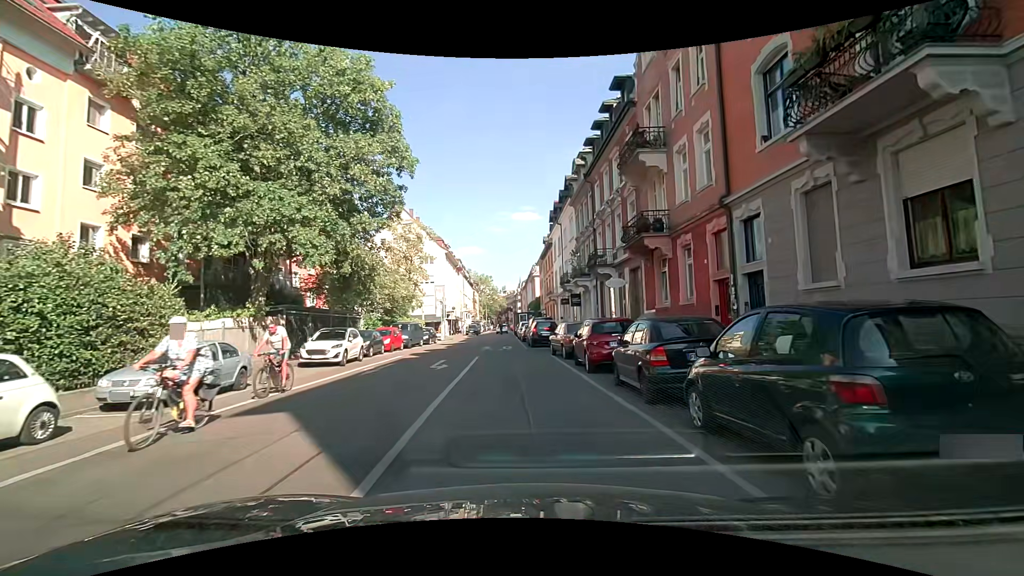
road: residential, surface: asphalt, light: Day
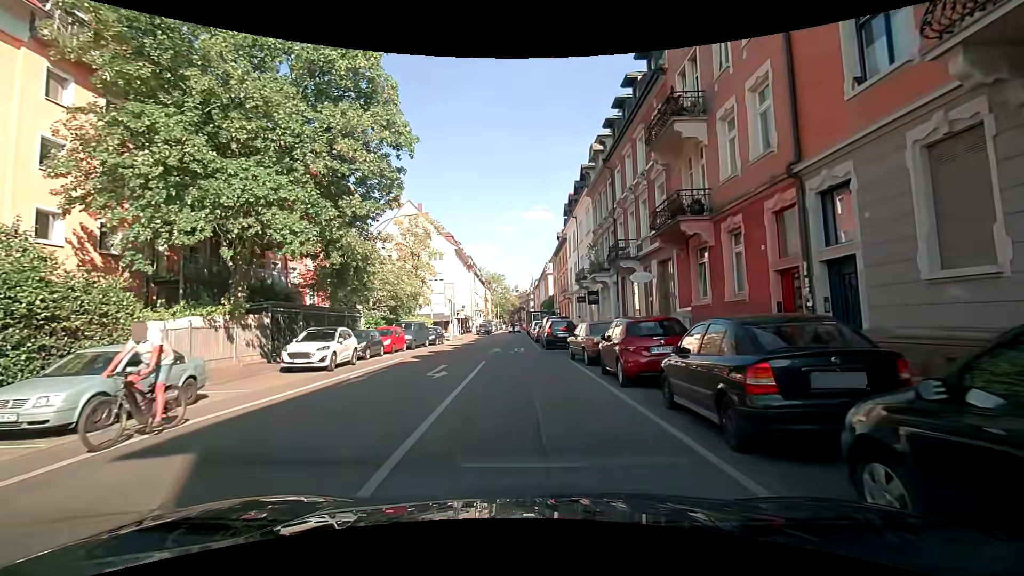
(0.0, +3.0) m; -1°
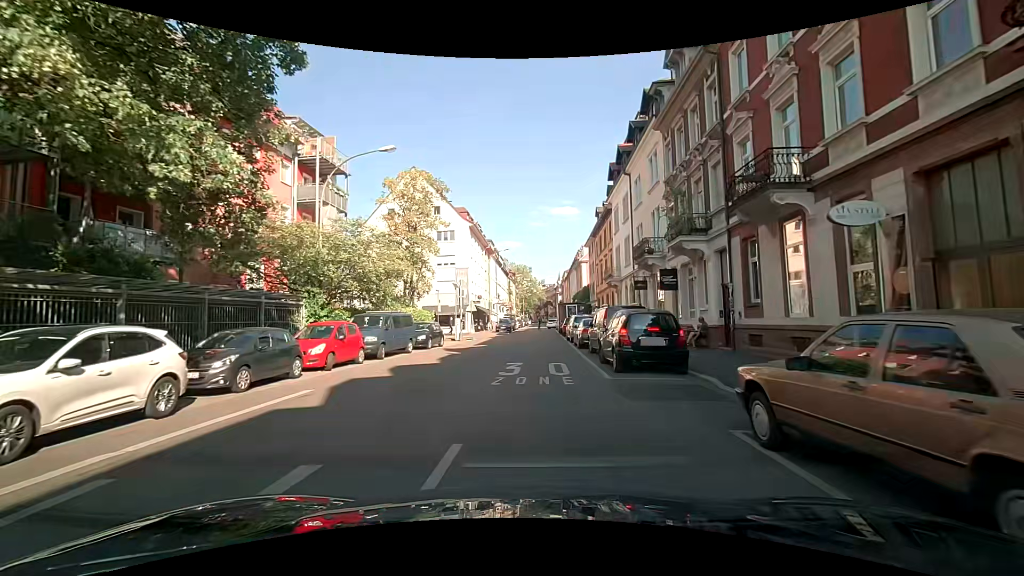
(-0.3, +13.4) m; -1°
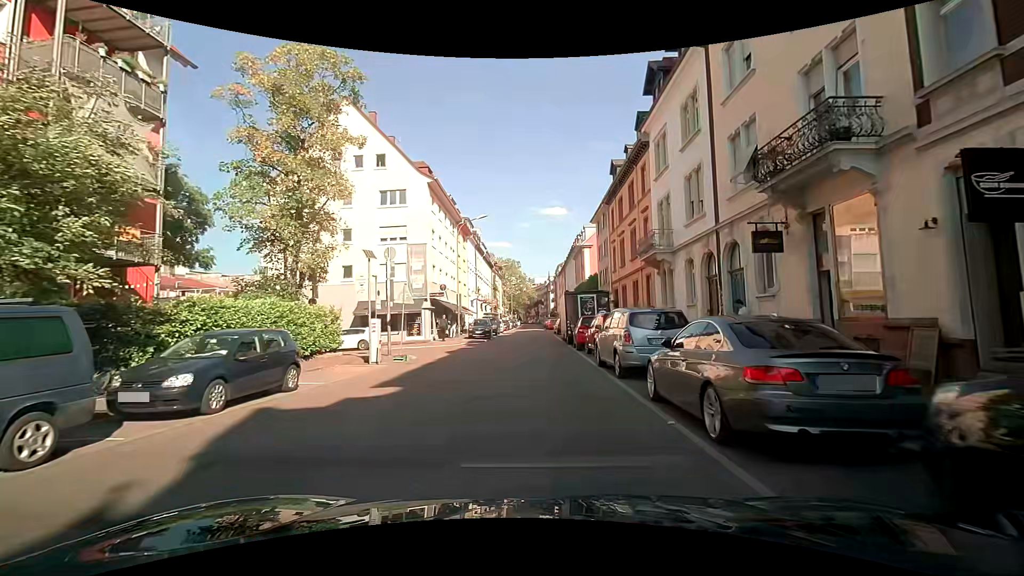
(-0.1, +17.8) m; 0°
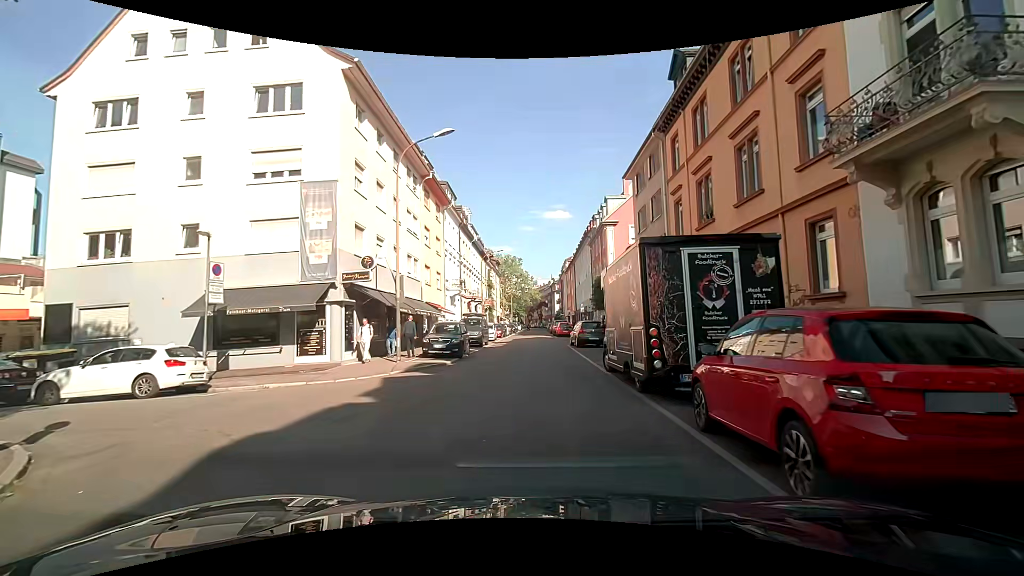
(+0.2, +17.5) m; 0°
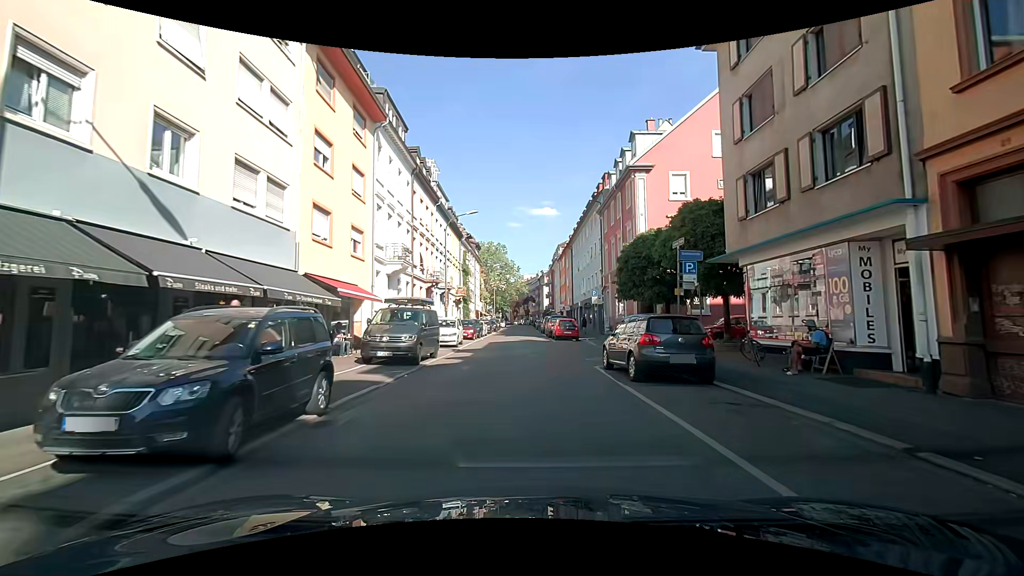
(+0.1, +16.8) m; +2°
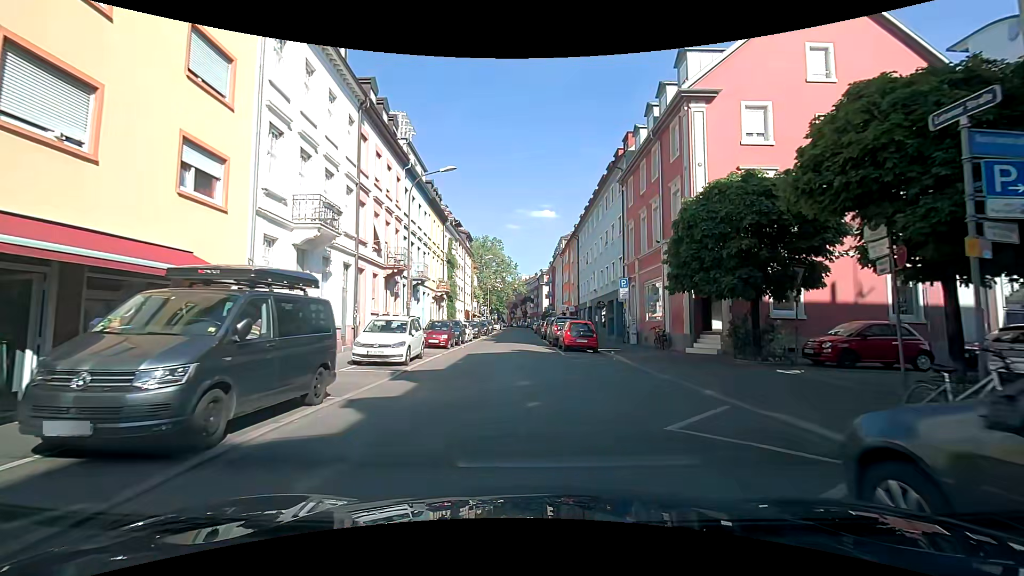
(0.0, +10.8) m; 0°
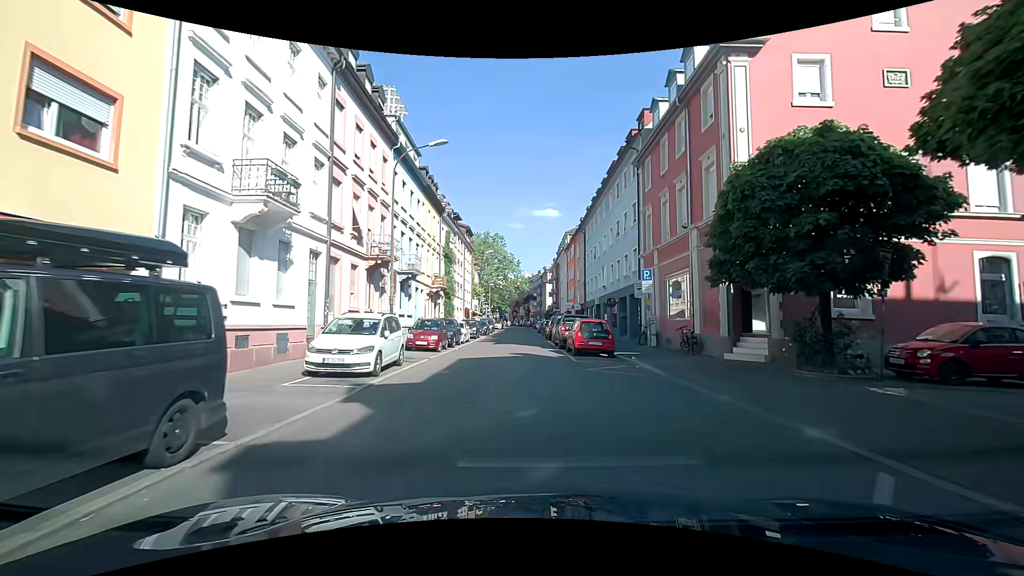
(-0.1, +3.7) m; -1°
